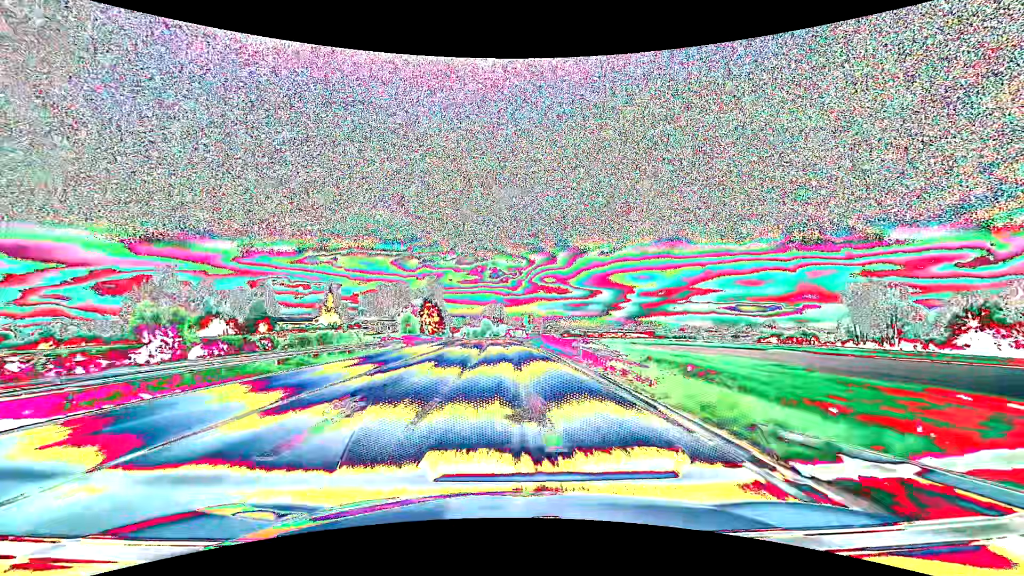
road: primary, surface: asphalt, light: Day
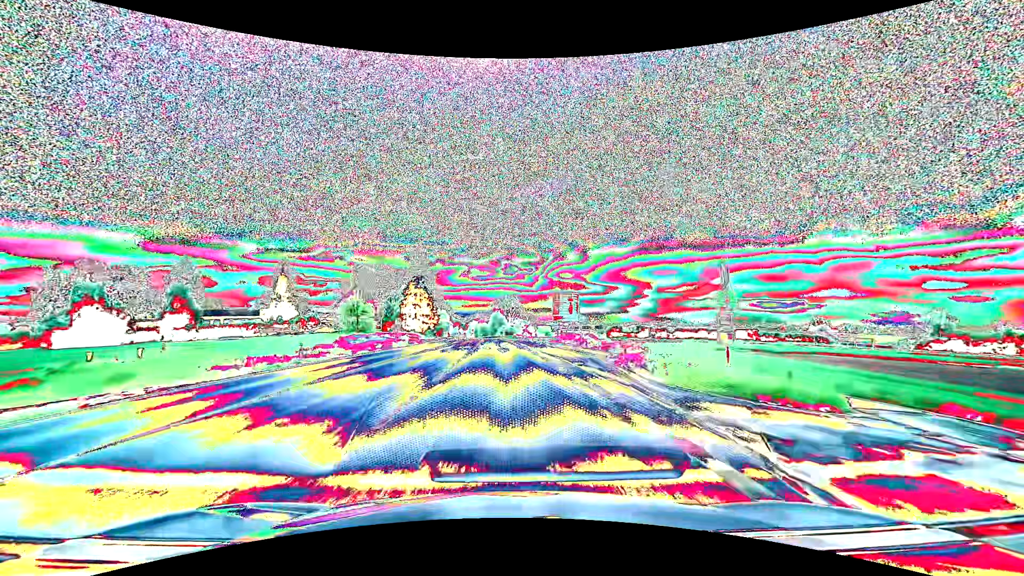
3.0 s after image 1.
(-0.6, +54.0) m; -2°
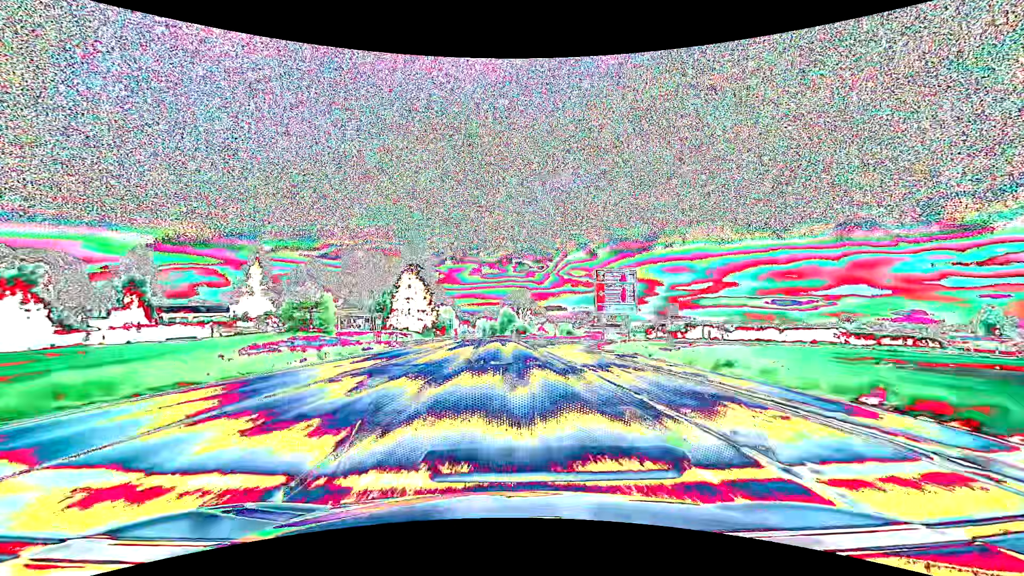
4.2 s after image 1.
(-0.3, +21.6) m; -1°
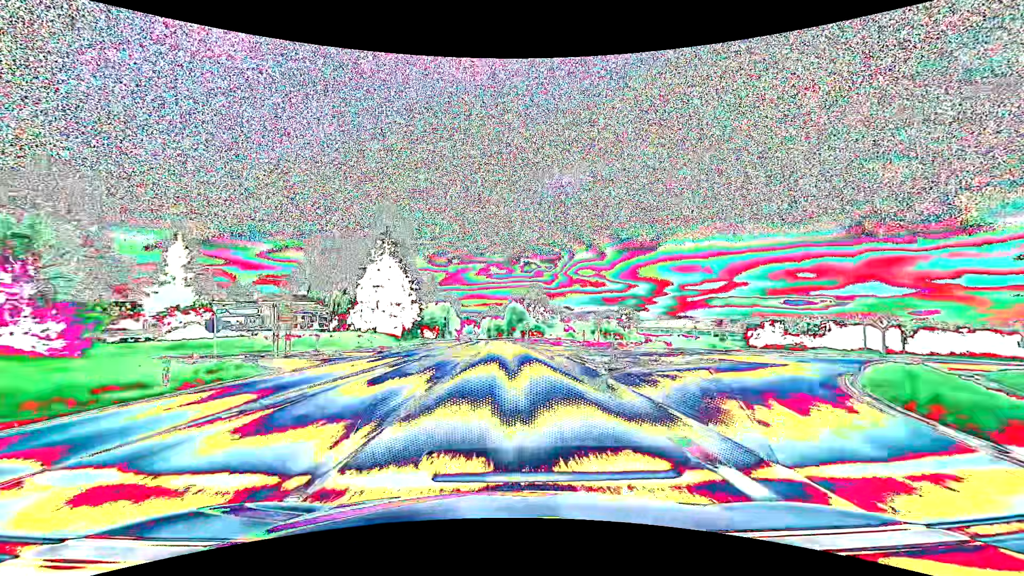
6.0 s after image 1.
(-0.3, +32.4) m; -1°
(0, +10) (0, +20) (0, +30) (0, +40) (0, +50) (-1, +60) (-1, +70) (-1, +80) (-2, +90) (-2, +100) m
